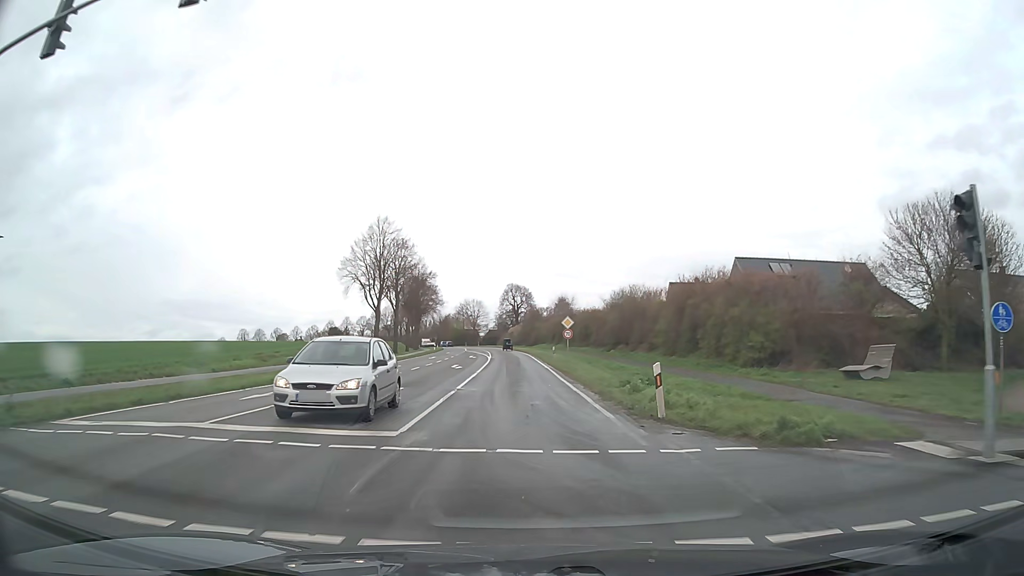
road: secondary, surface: asphalt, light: Day
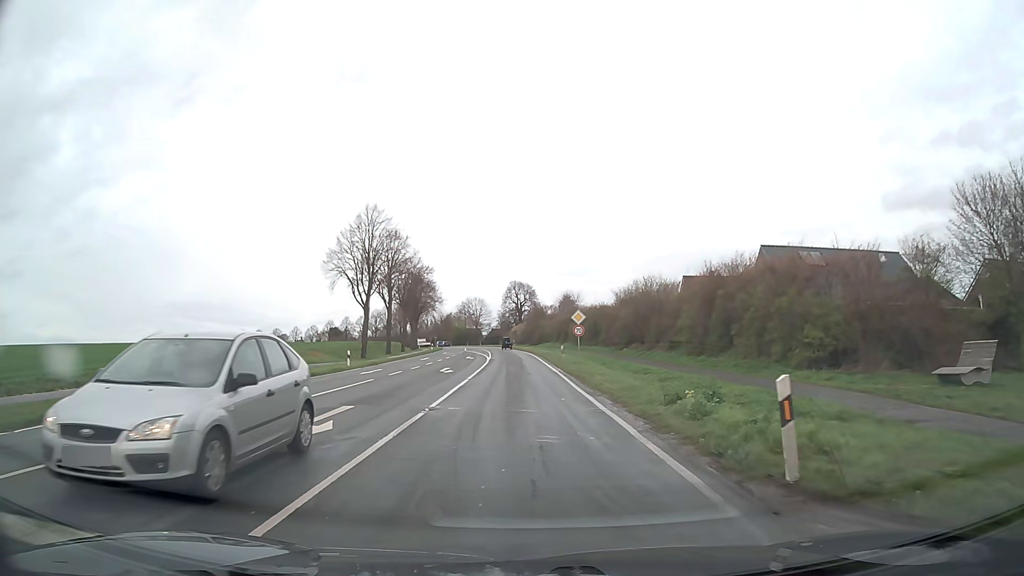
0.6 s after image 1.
(0.0, +6.5) m; 0°
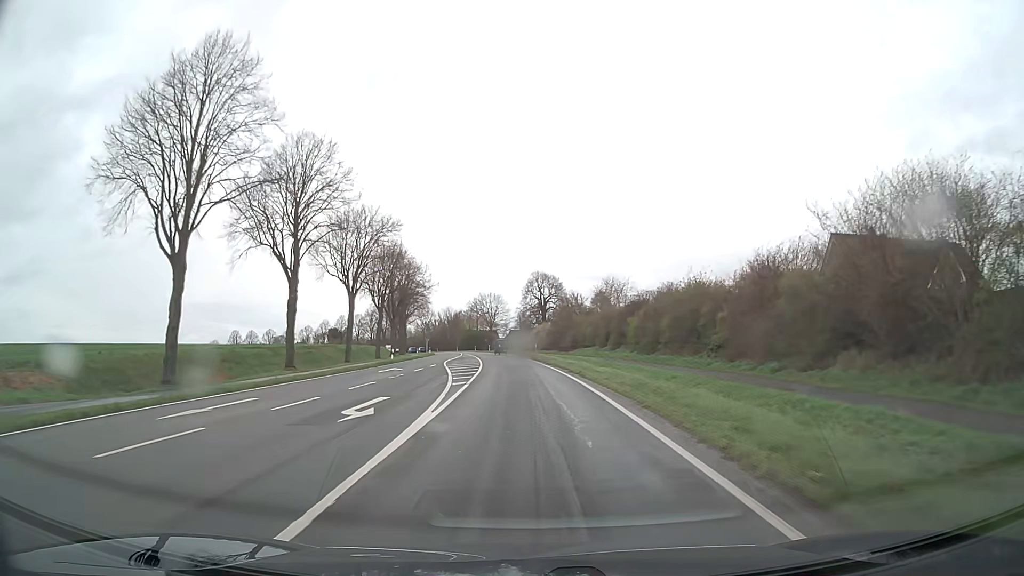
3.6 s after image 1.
(-1.0, +39.1) m; -2°
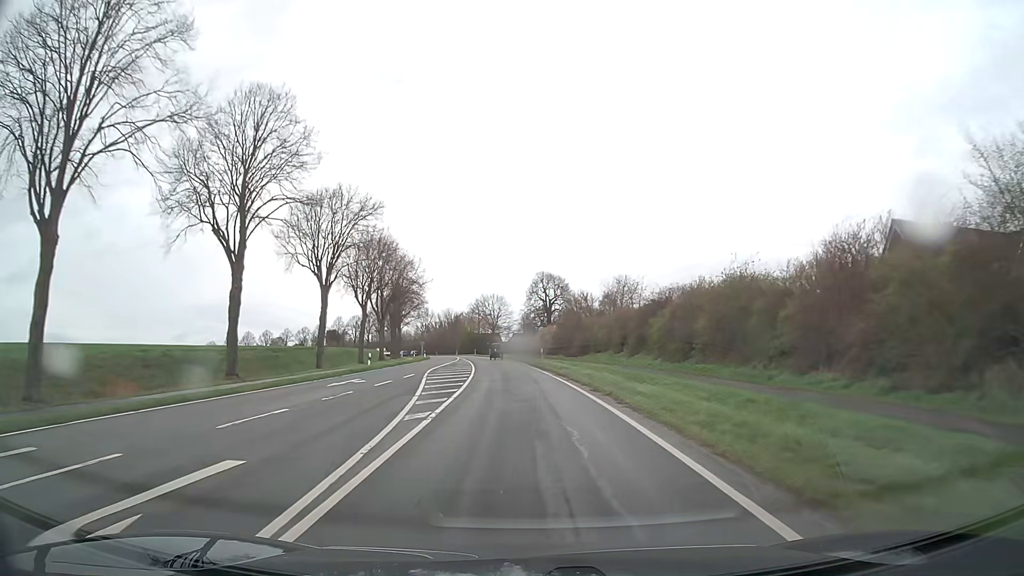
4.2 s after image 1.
(0.0, +8.8) m; -1°
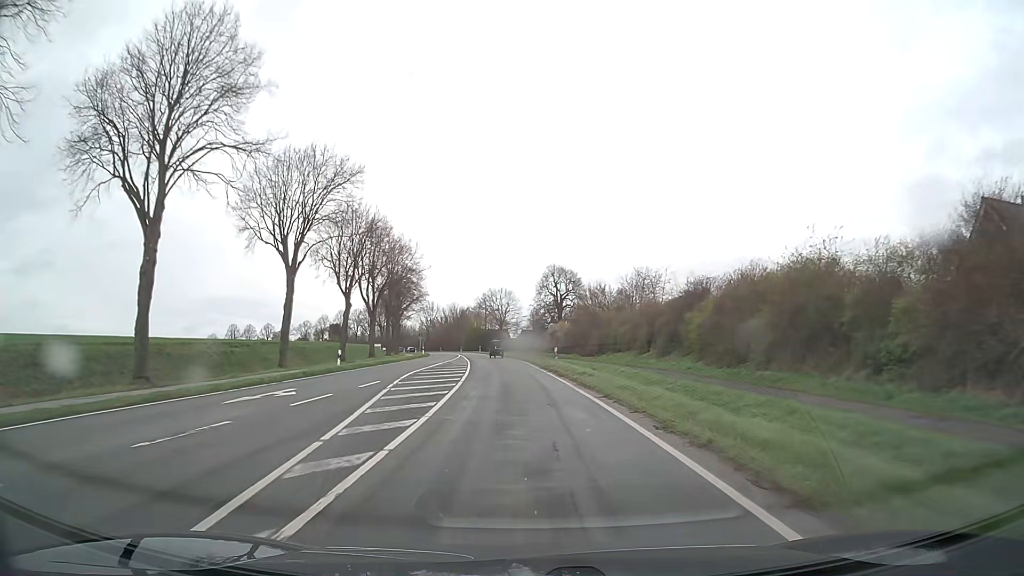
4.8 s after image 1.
(0.0, +8.9) m; -1°
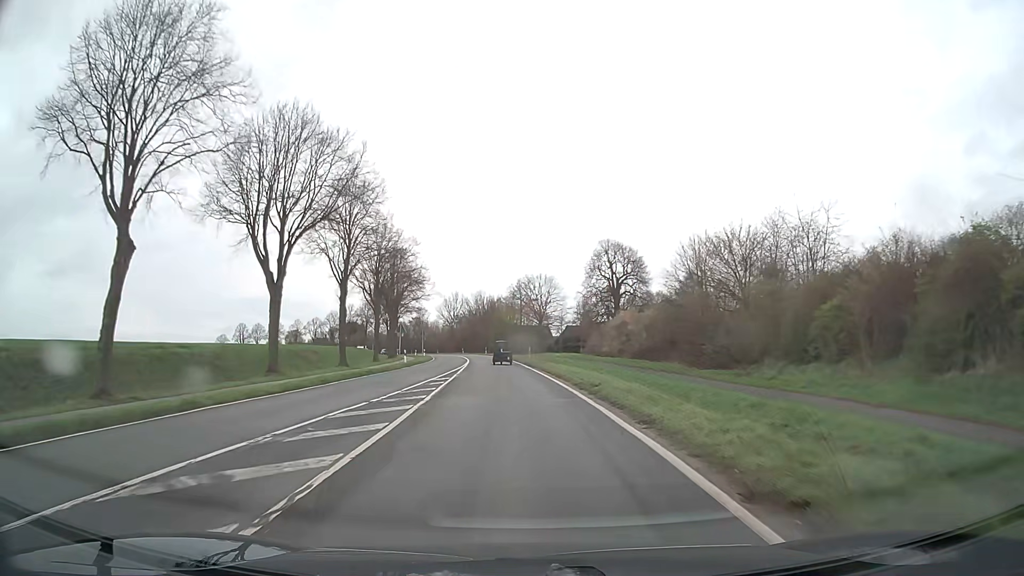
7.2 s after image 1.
(-1.0, +35.1) m; -4°
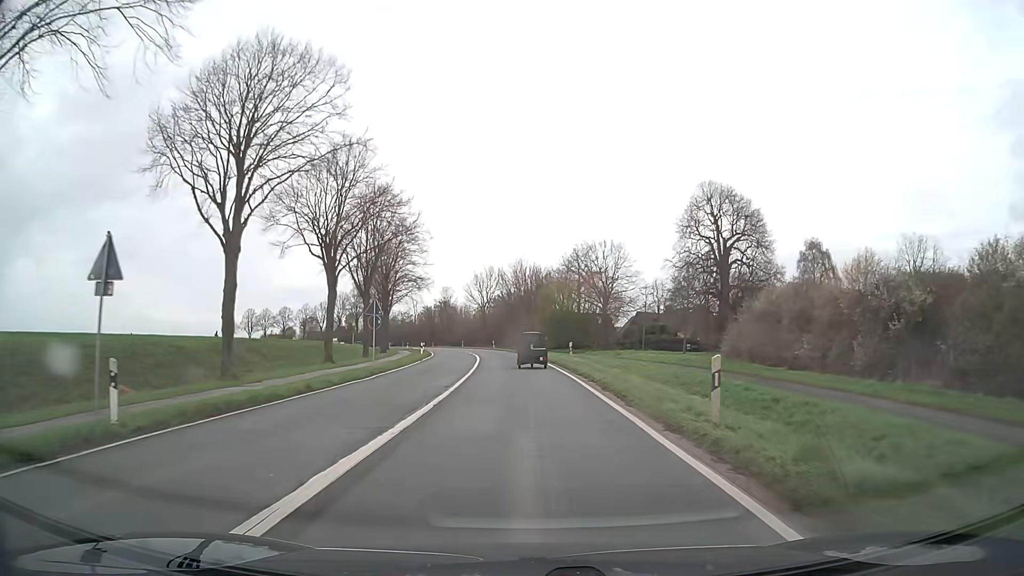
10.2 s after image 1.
(-1.5, +39.6) m; -4°
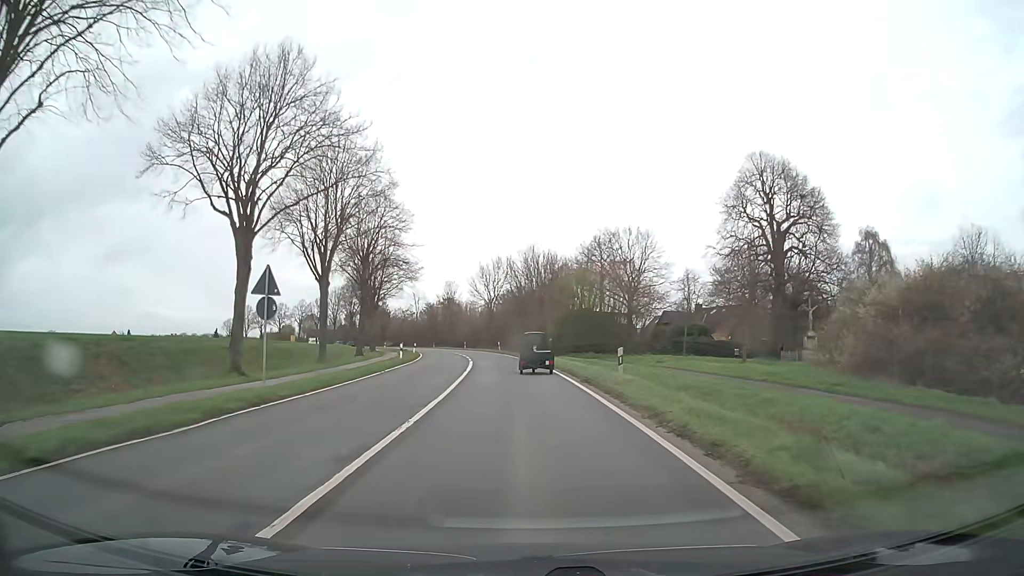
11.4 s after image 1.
(-0.1, +14.1) m; -1°
